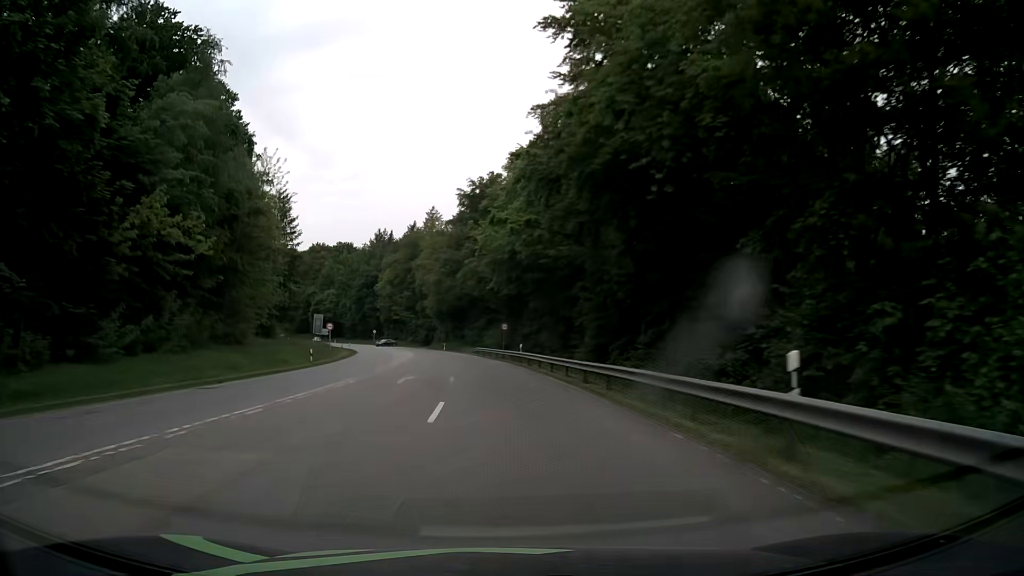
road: secondary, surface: asphalt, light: Day
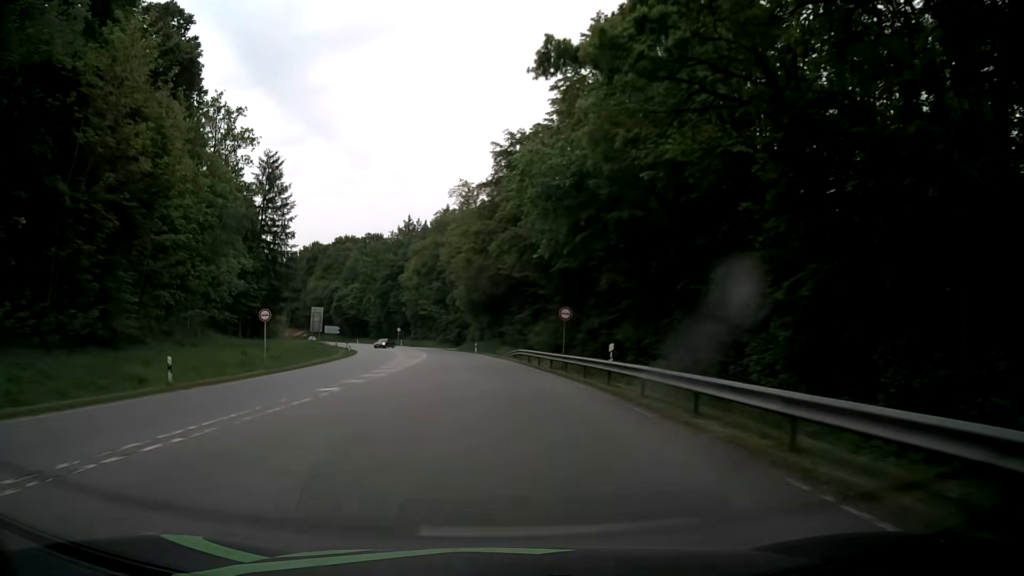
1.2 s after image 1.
(-0.8, +23.5) m; -3°
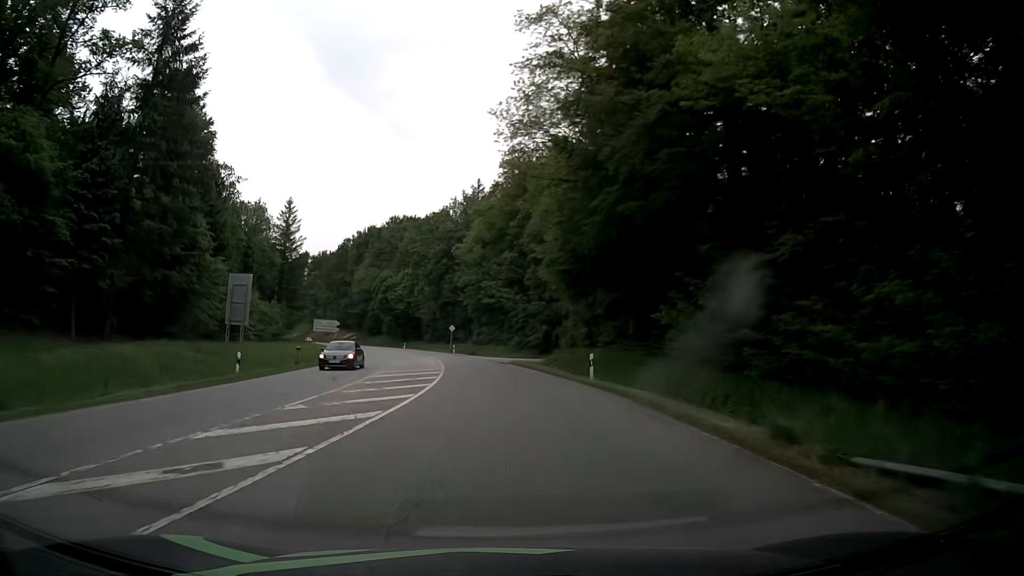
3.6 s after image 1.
(-3.0, +46.8) m; -8°
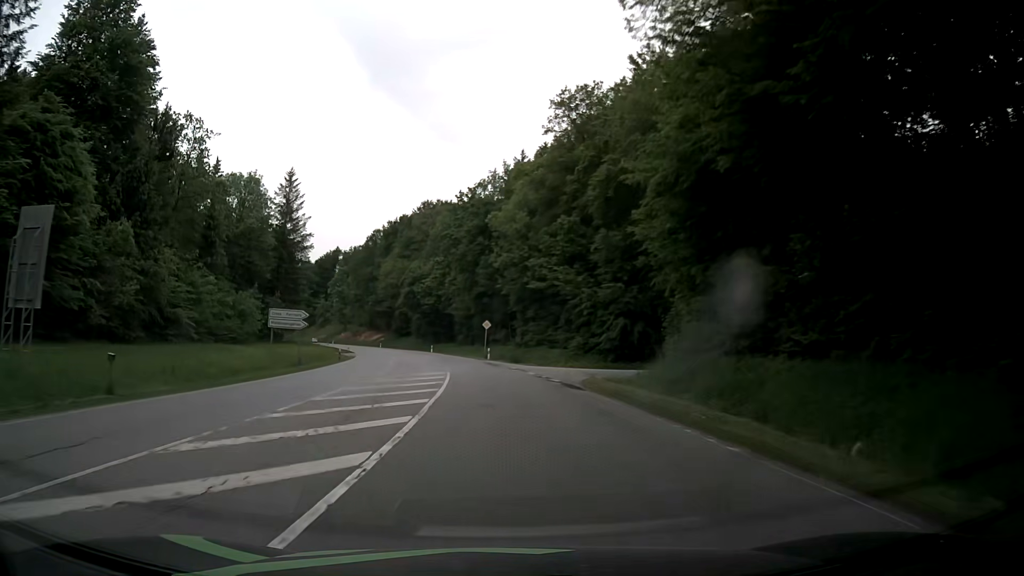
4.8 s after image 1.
(-0.7, +23.2) m; -3°
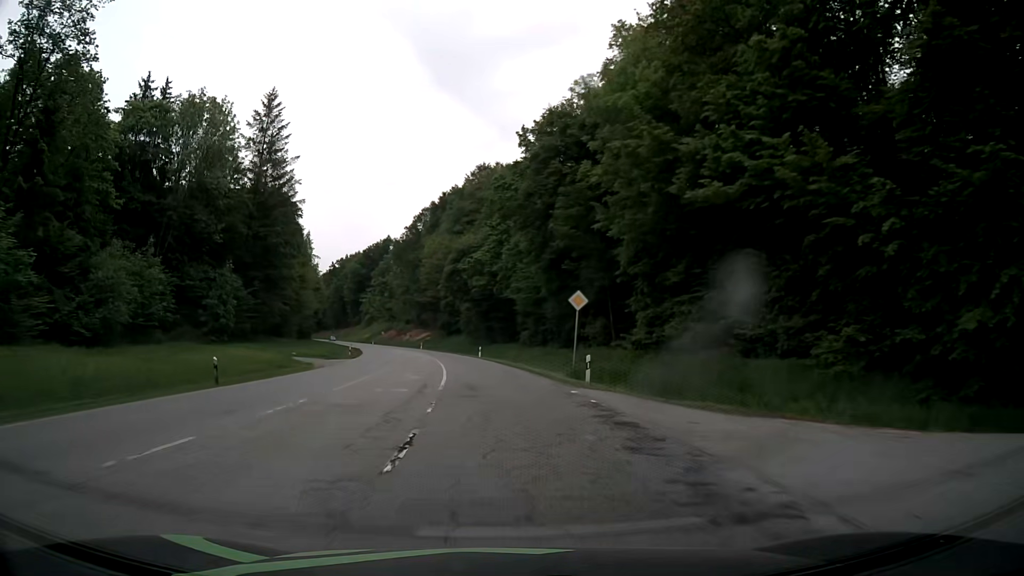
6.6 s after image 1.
(-1.9, +34.2) m; -6°
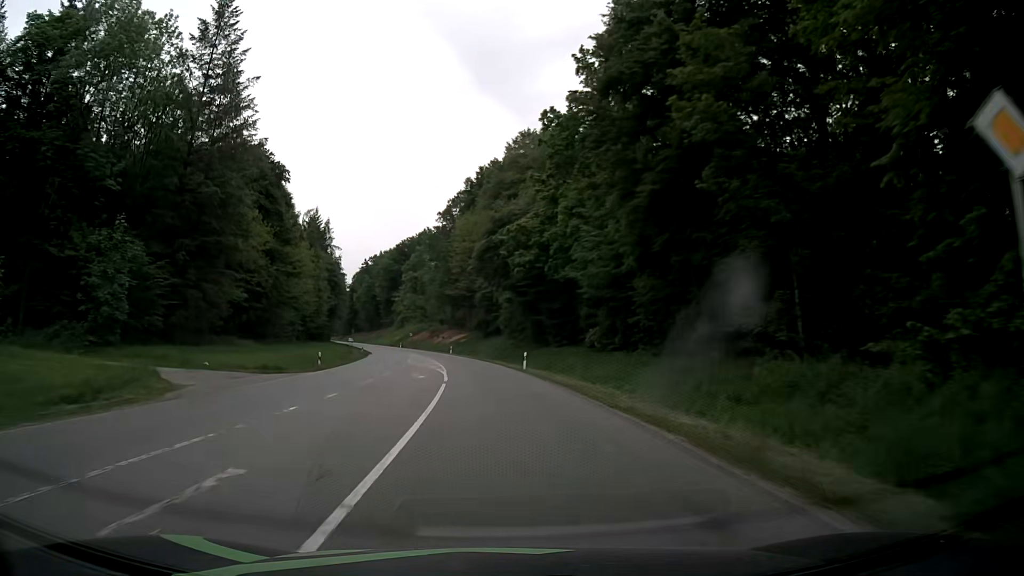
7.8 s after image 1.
(-0.7, +22.8) m; -4°
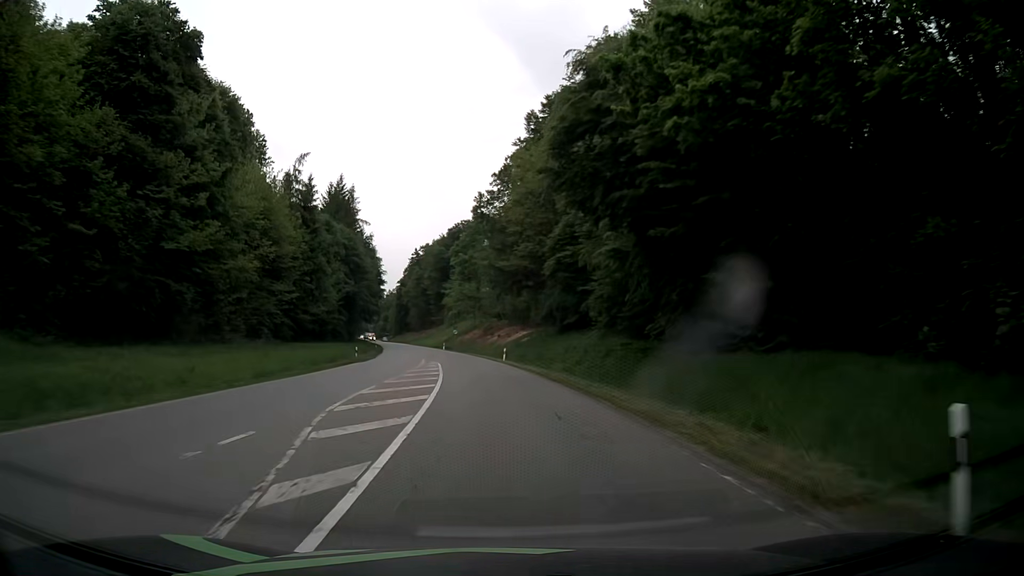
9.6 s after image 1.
(-1.8, +34.6) m; -5°
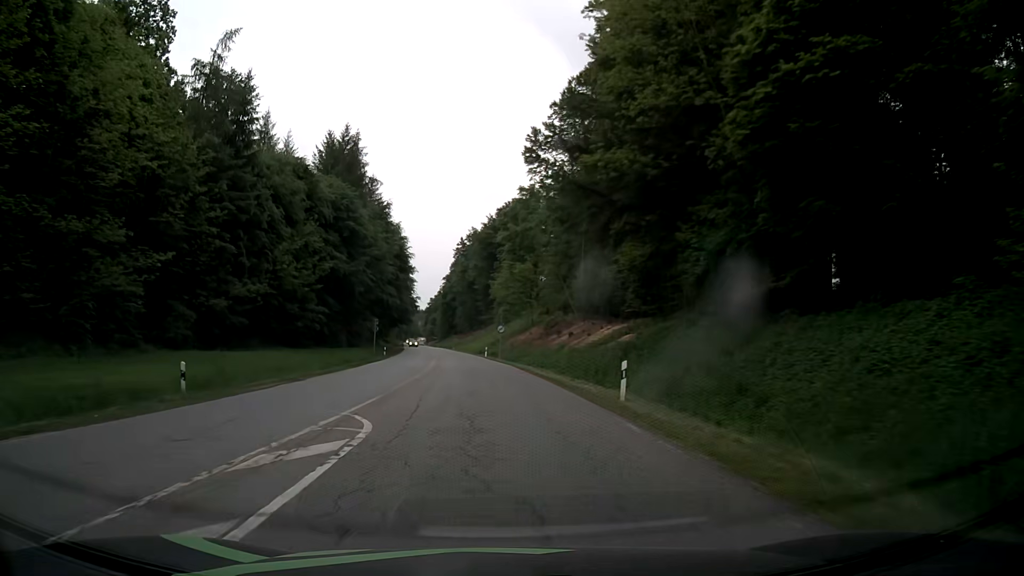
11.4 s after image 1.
(-1.7, +35.3) m; -4°
(0, +10) (-1, +20) (-2, +30) (-3, +40) (-4, +50) (-5, +60) (-6, +70) (-7, +80) (-9, +89) (-10, +99) m
